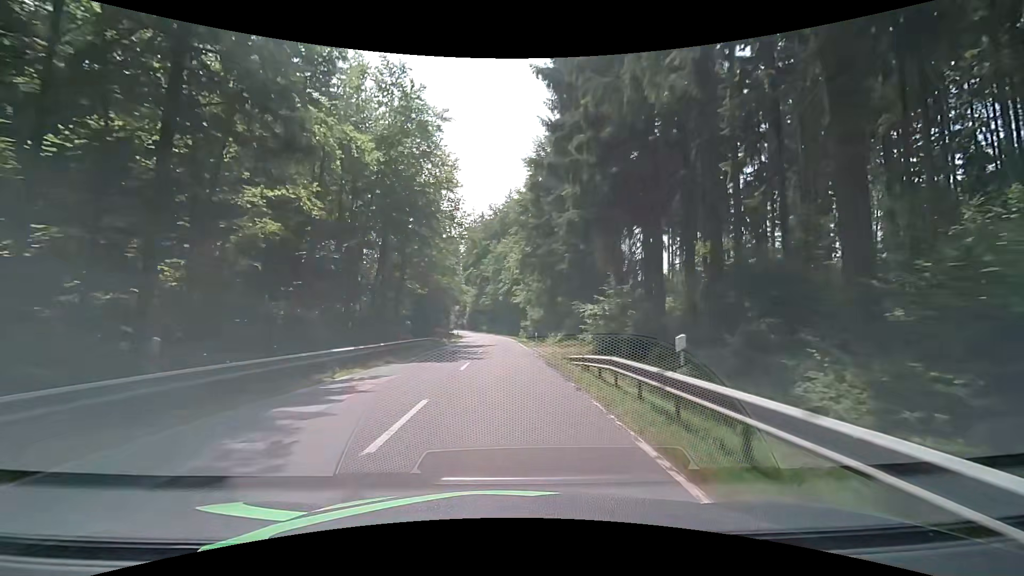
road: secondary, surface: asphalt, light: Day
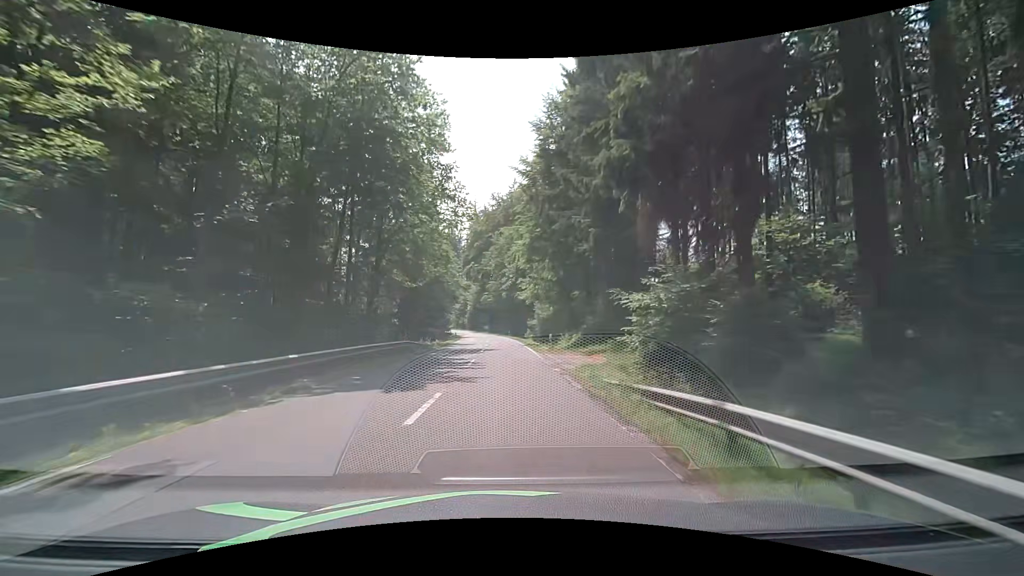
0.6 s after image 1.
(-0.1, +9.4) m; 0°
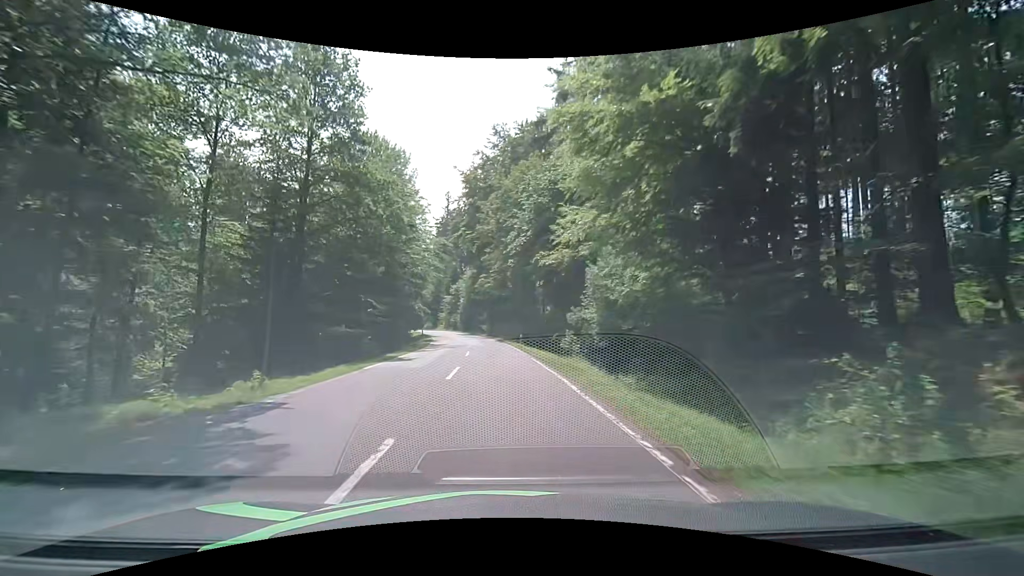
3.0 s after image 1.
(-0.4, +37.6) m; -1°
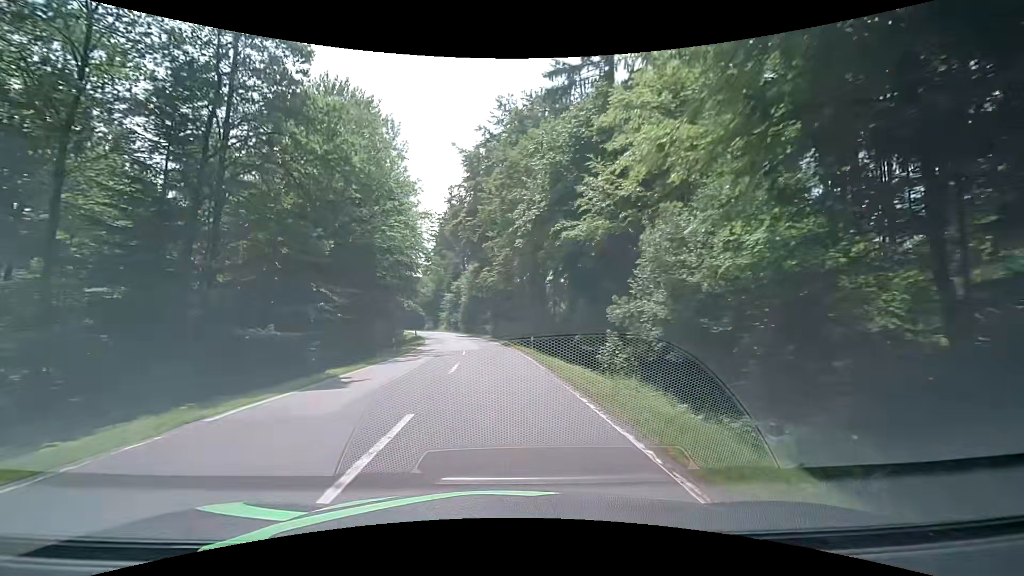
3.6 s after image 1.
(-0.1, +9.3) m; 0°
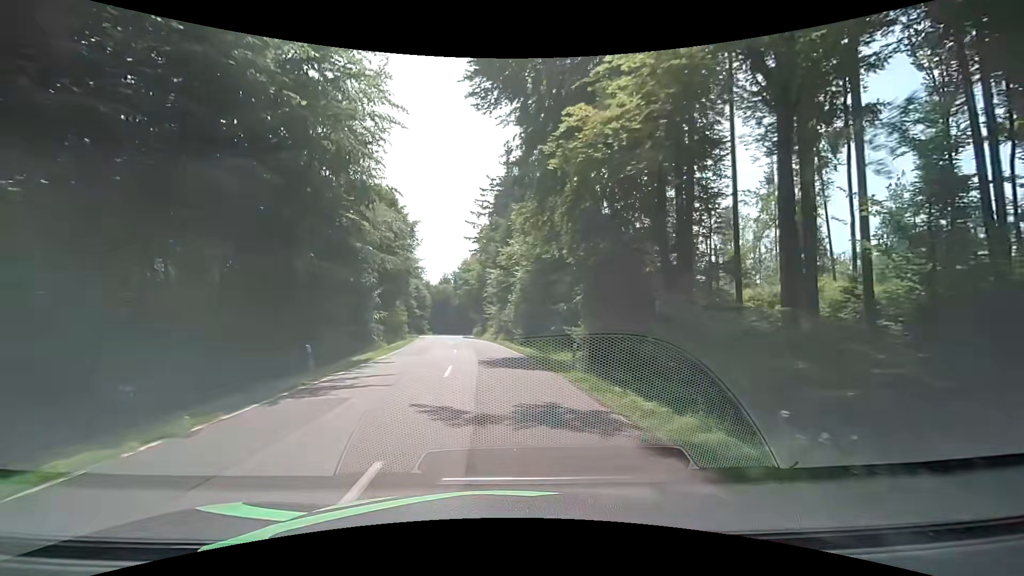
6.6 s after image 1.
(-3.0, +45.9) m; -8°
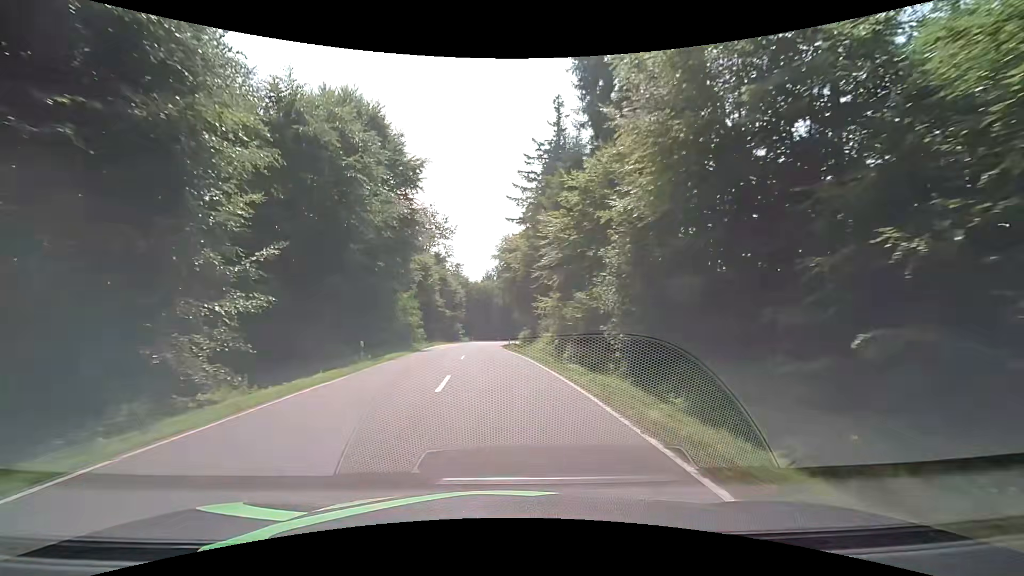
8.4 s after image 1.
(-1.4, +26.5) m; -7°
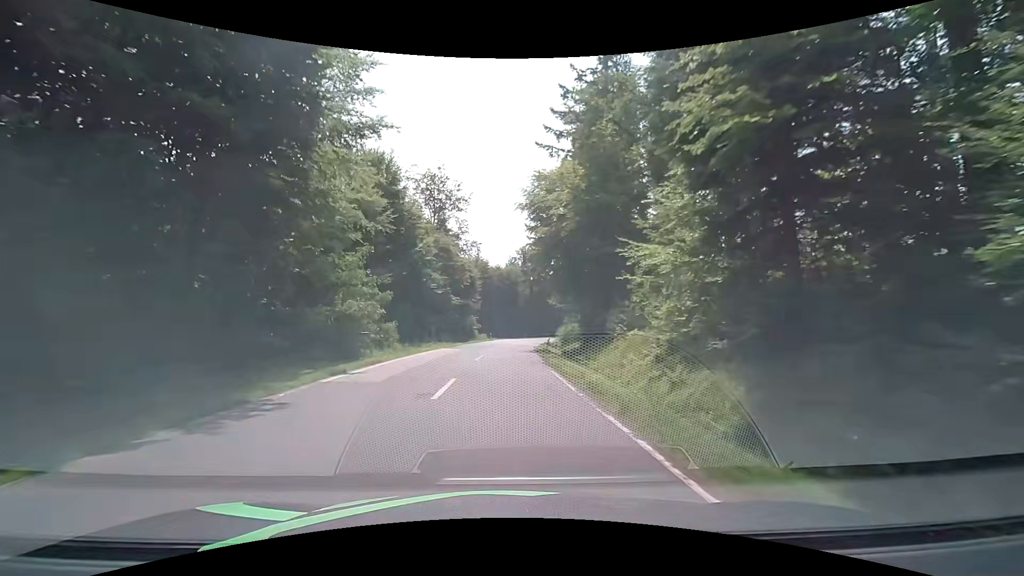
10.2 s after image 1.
(-0.2, +25.6) m; -2°
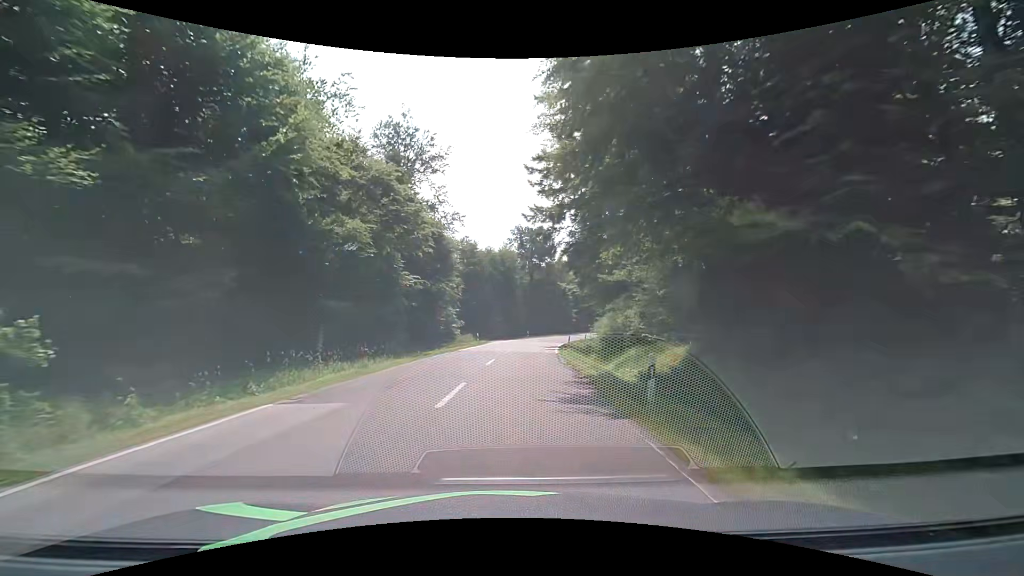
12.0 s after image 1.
(+0.2, +24.8) m; +1°
(0, +10) (0, +20) (+1, +30) (+2, +40) (+3, +50) (+5, +60) (+8, +69) (+10, +79) (+13, +89) (+16, +98) m
